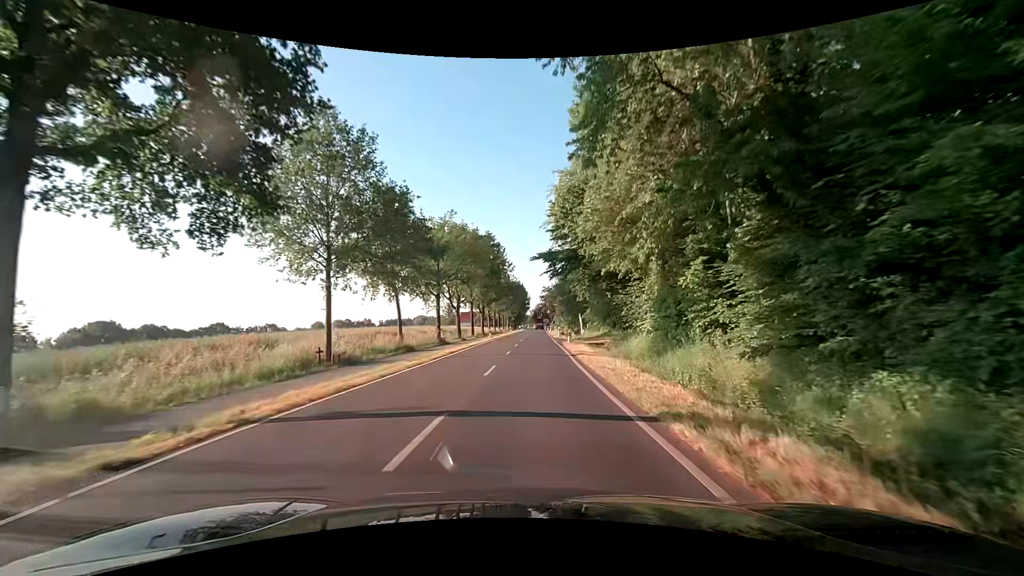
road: secondary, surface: asphalt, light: Day
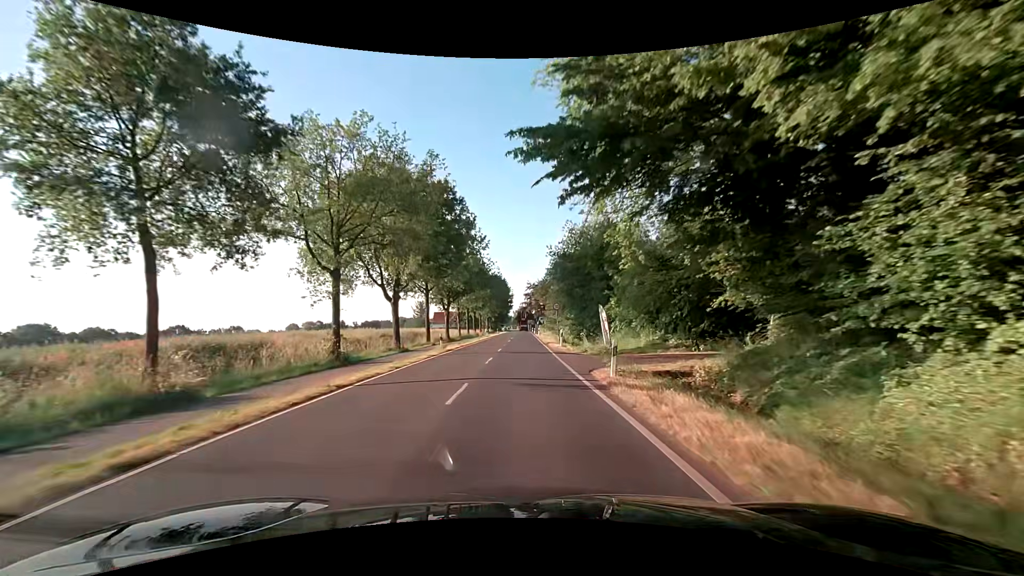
(+0.4, +23.2) m; +2°
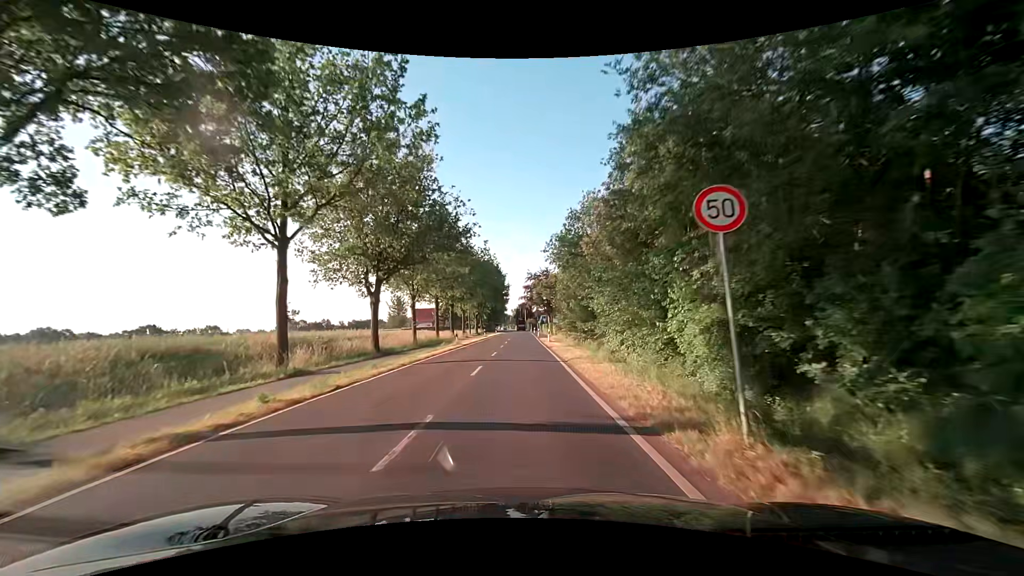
(+0.2, +31.0) m; +1°
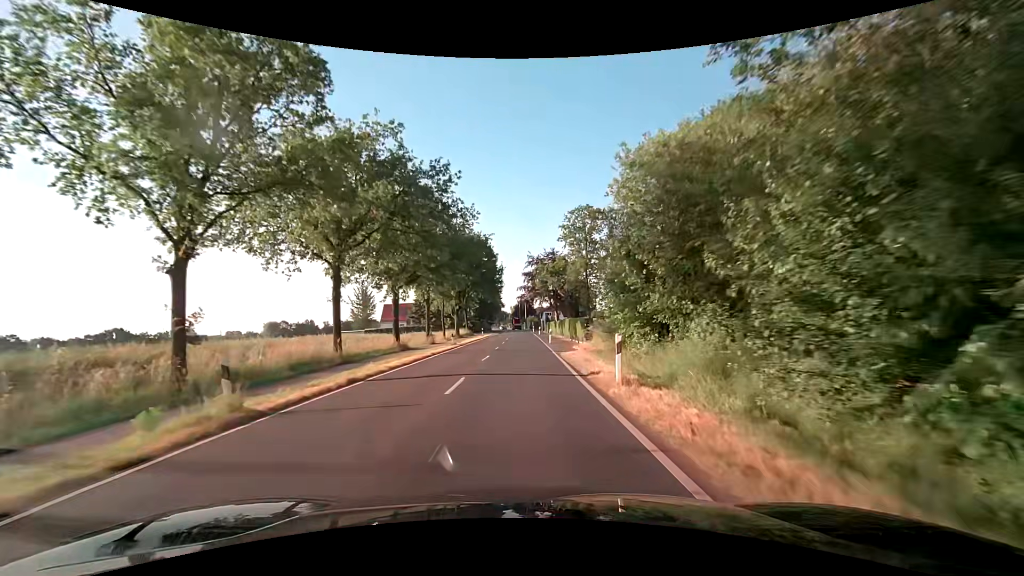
(-0.2, +31.1) m; 0°
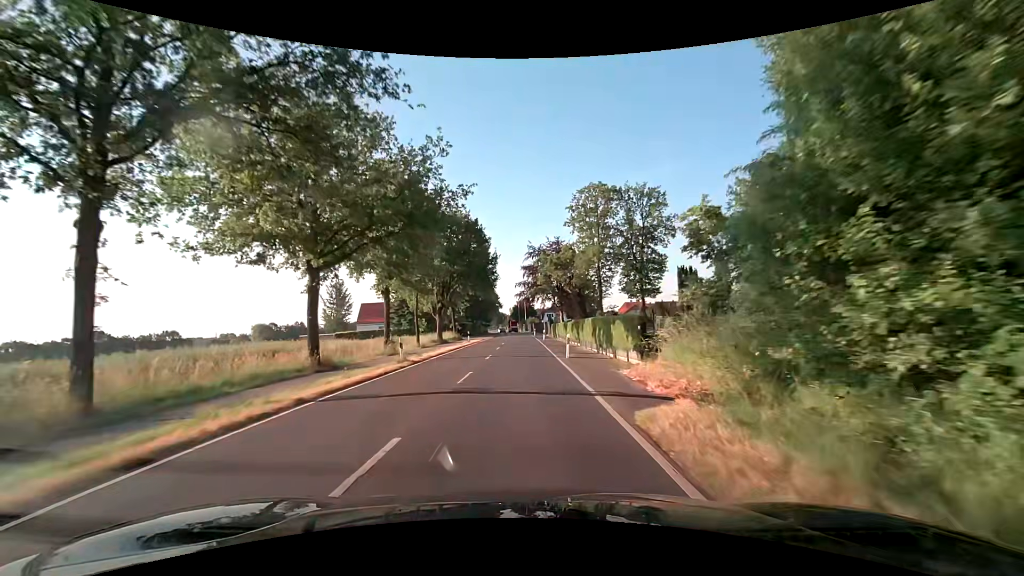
(-0.1, +15.6) m; 0°
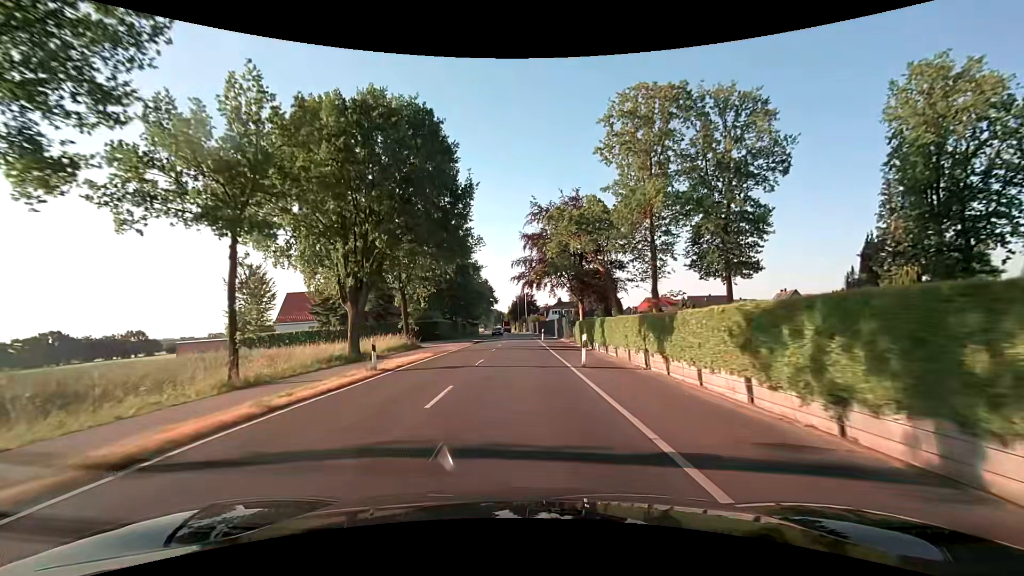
(-0.5, +31.1) m; -1°
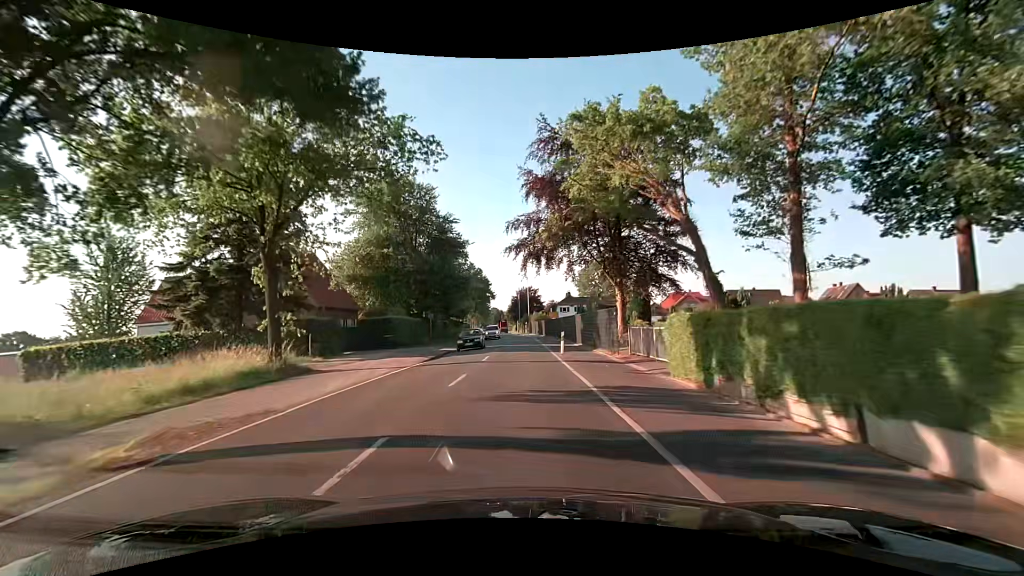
(0.0, +23.3) m; 0°
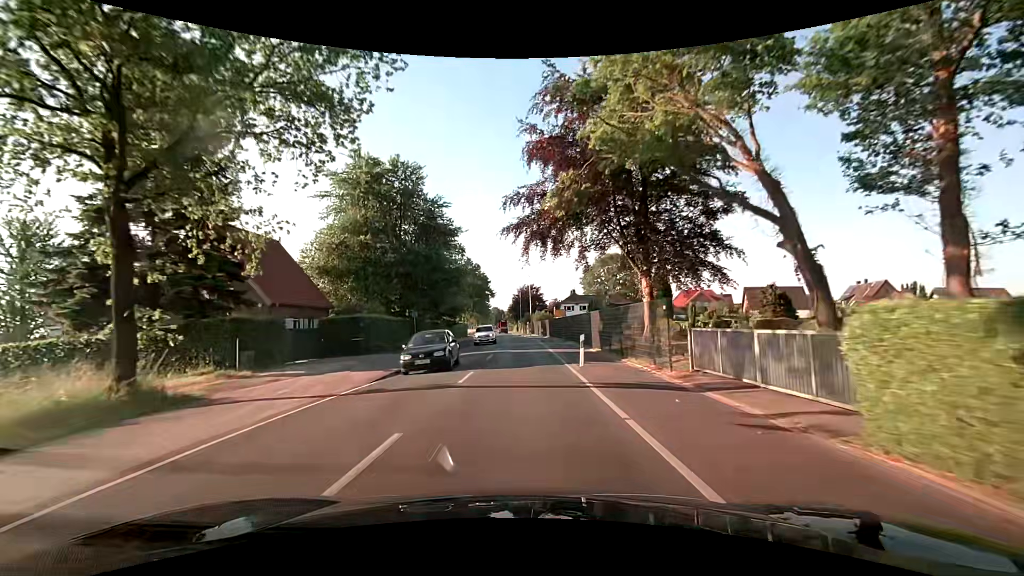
(0.0, +7.8) m; 0°
